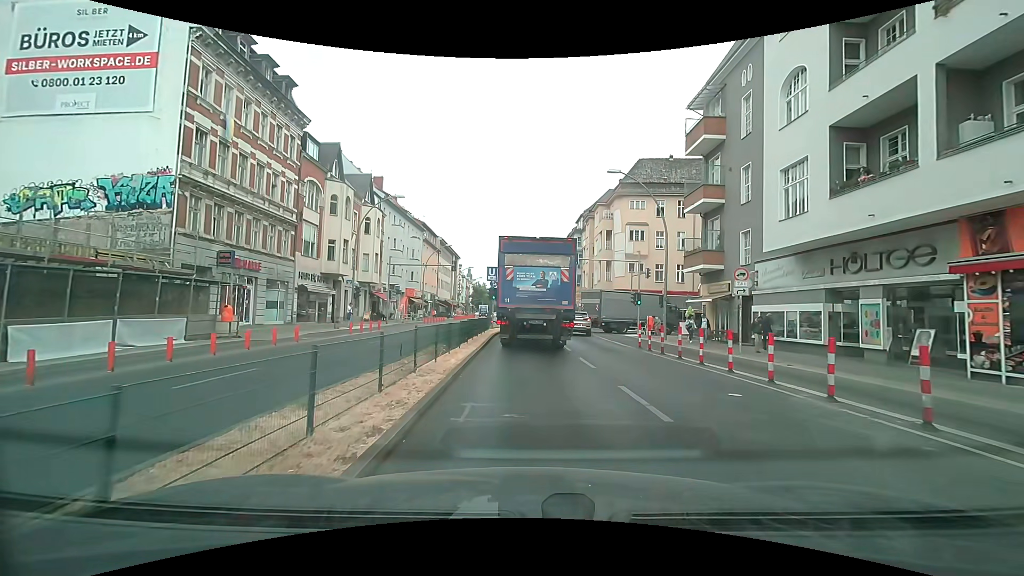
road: primary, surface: asphalt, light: Day
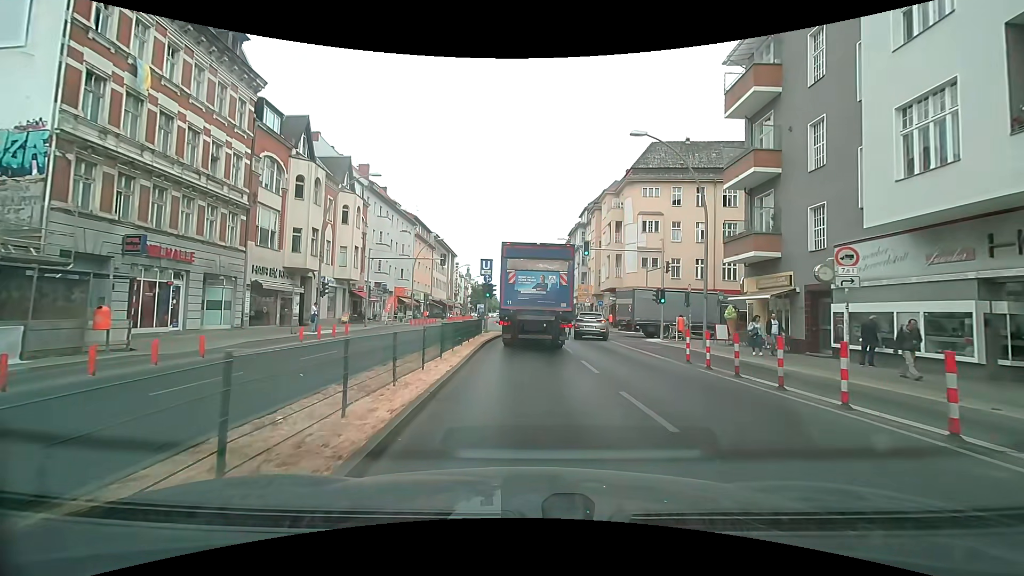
(0.0, +6.6) m; +1°
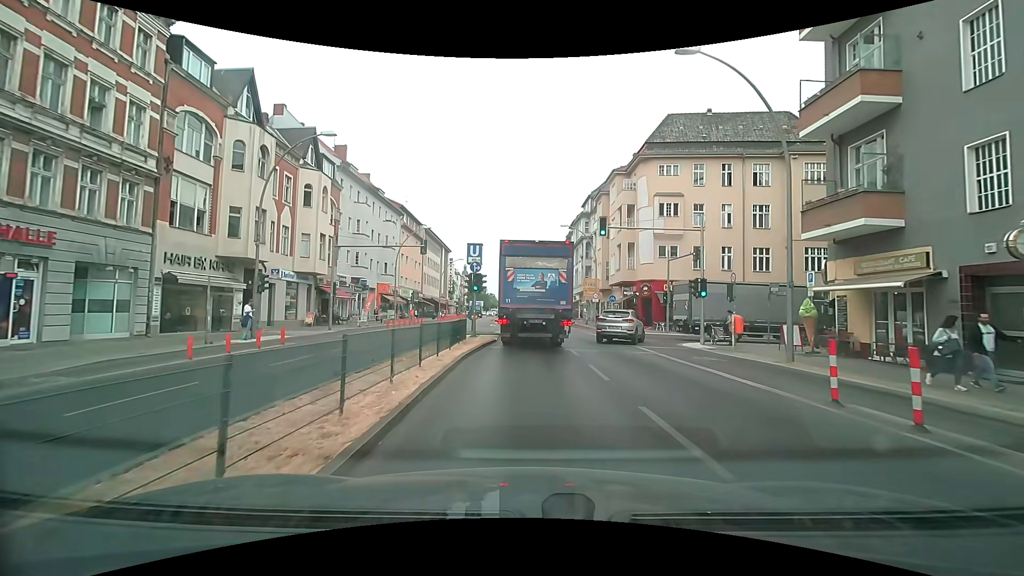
(0.0, +7.6) m; 0°
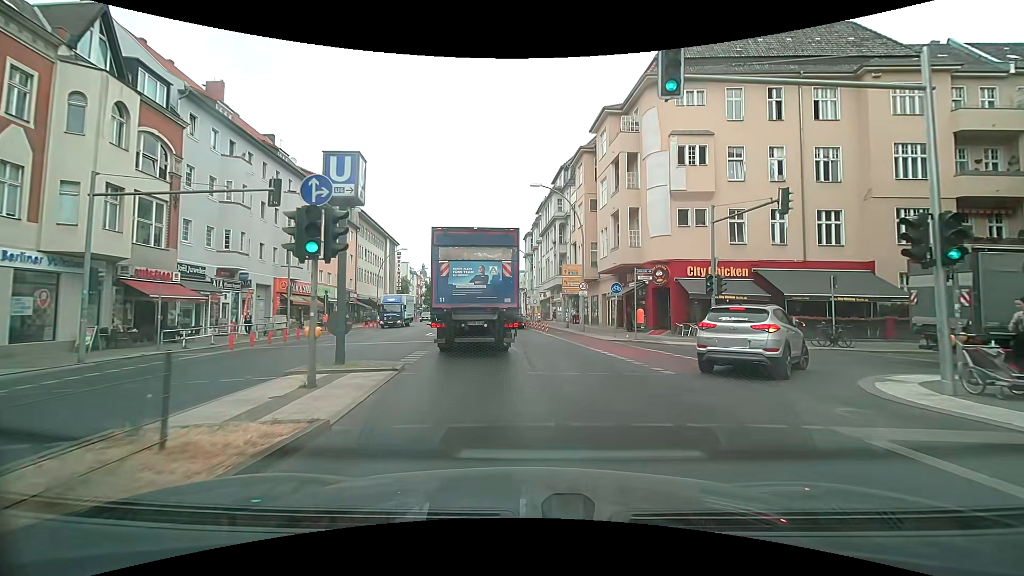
(+0.5, +16.4) m; +5°
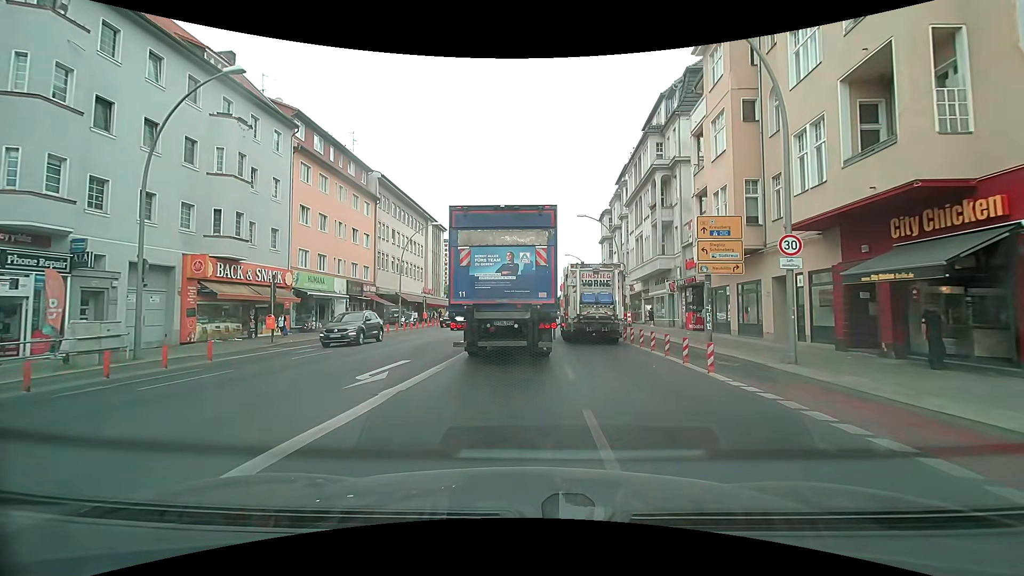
(-1.2, +20.2) m; -9°
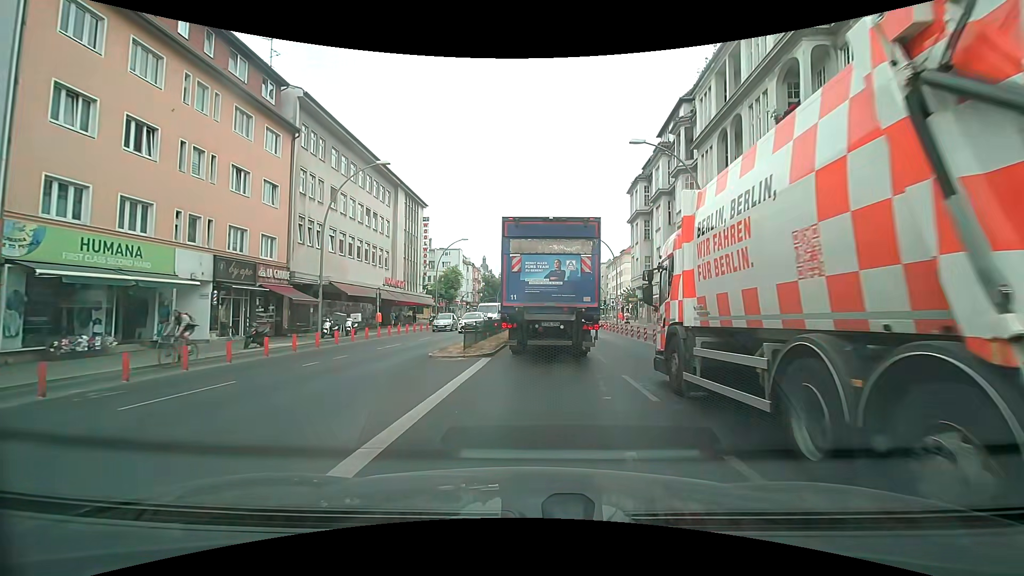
(-0.3, +20.3) m; +1°
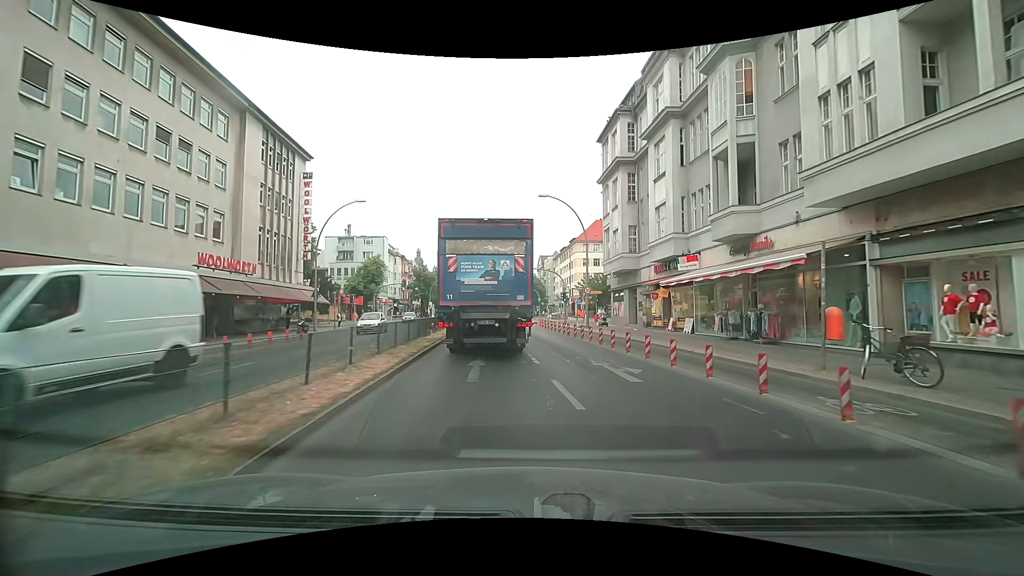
(+0.9, +19.5) m; +6°
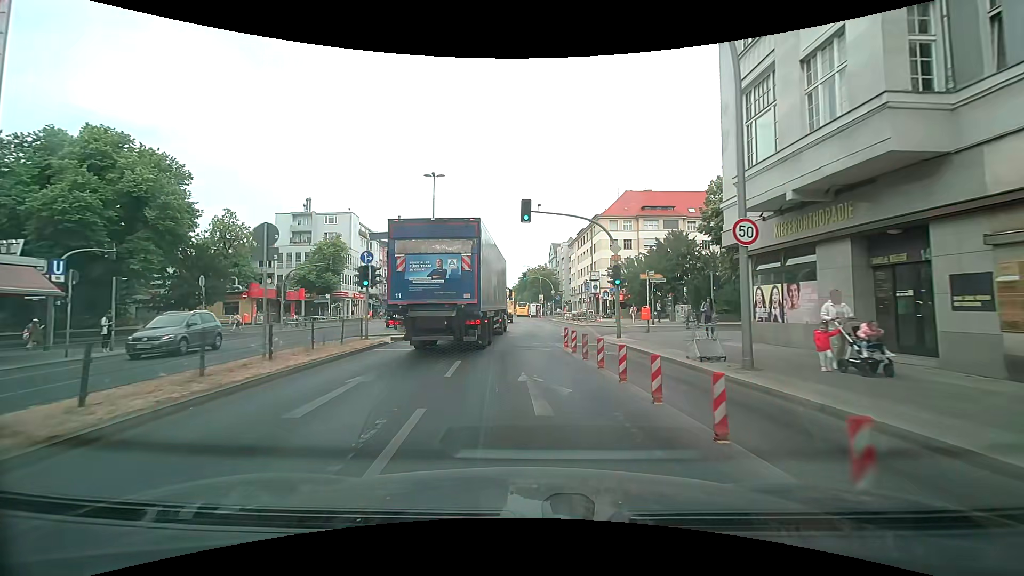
(+0.5, +27.4) m; -1°
(0, +10) (0, +20) (0, +30) (+1, +40) (+1, +50) (0, +60) (-1, +70) (-2, +80) (-3, +90) (-4, +100) m
